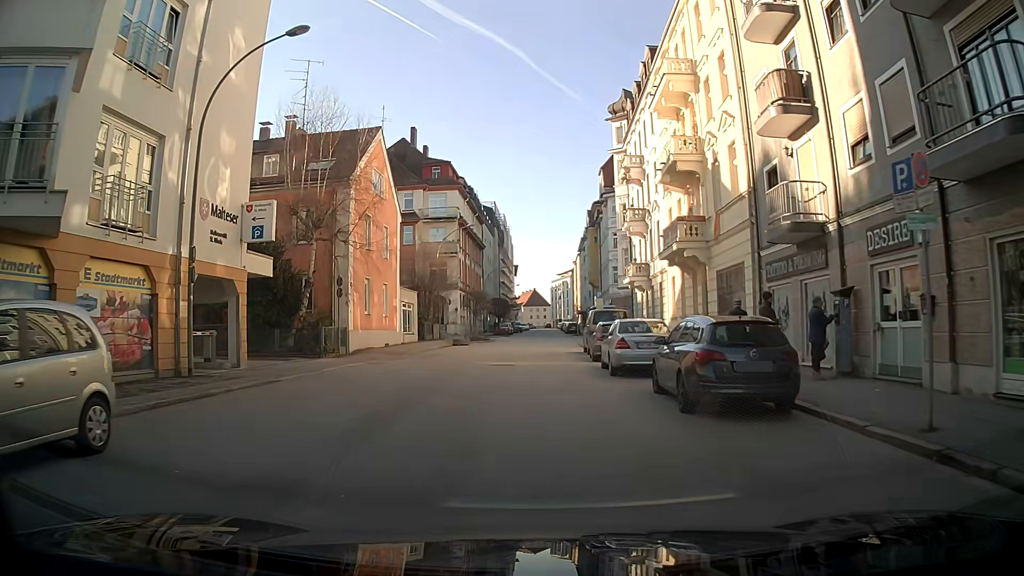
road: tertiary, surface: asphalt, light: Day
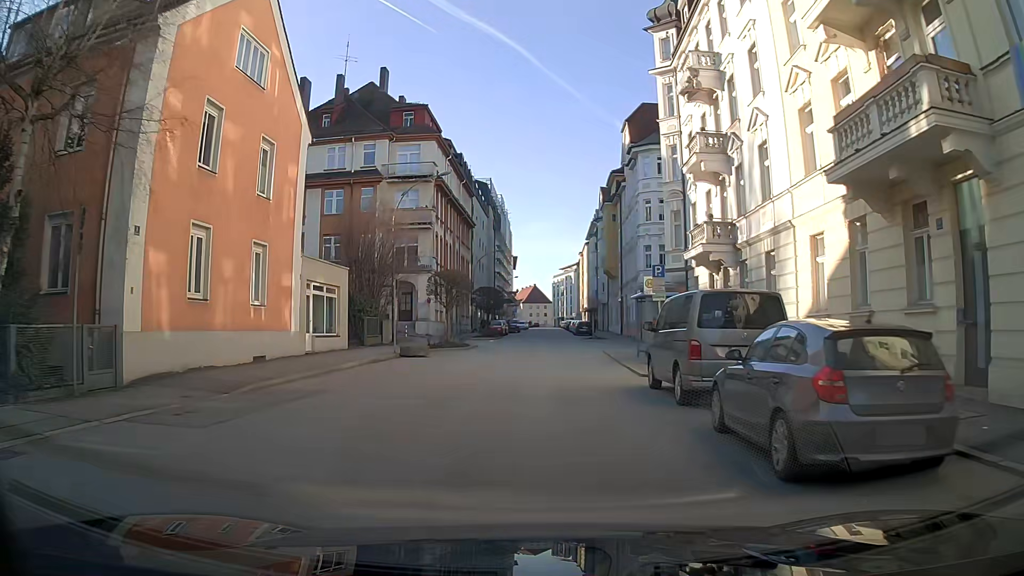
(-0.2, +17.9) m; 0°
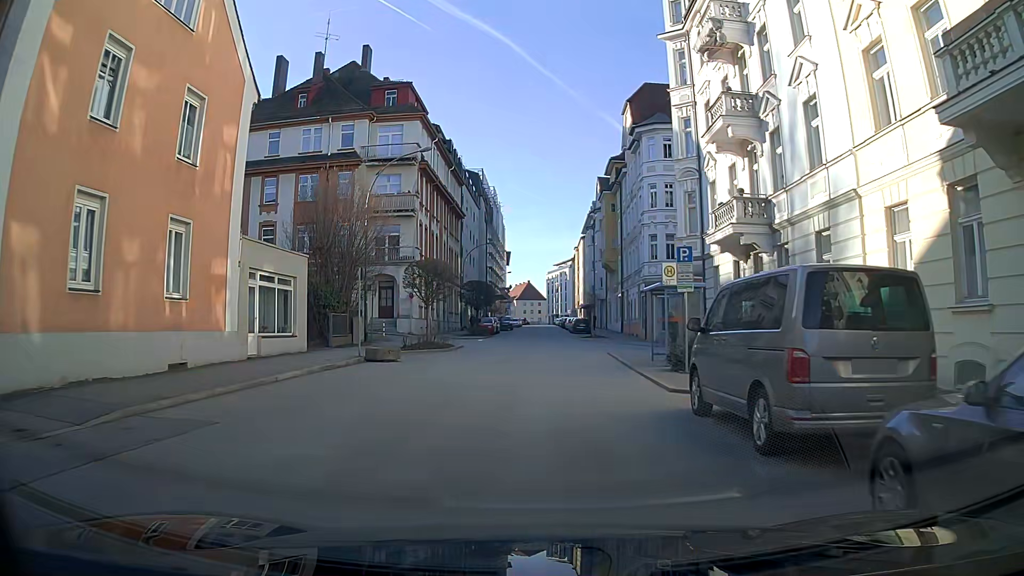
(0.0, +4.6) m; 0°
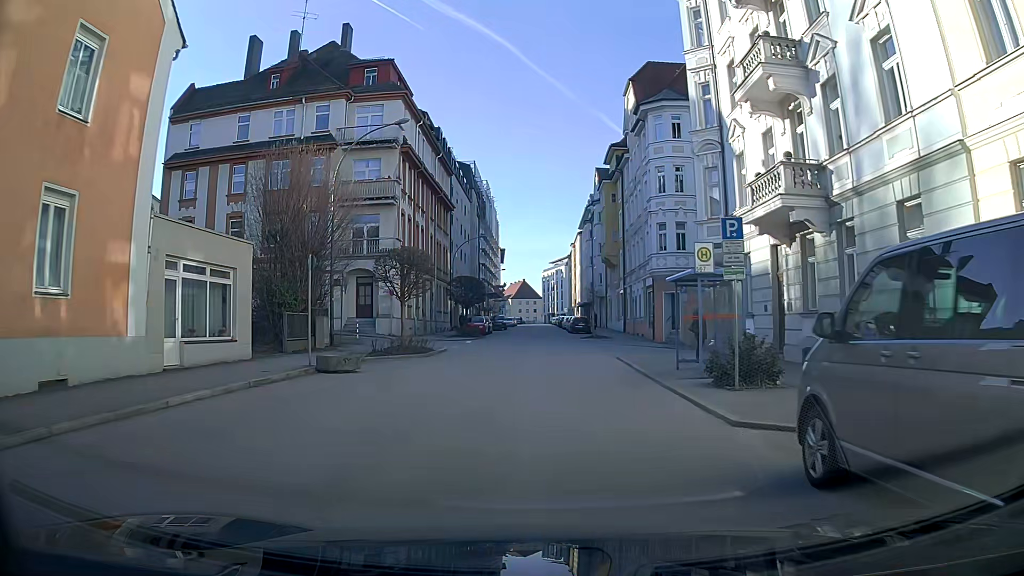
(0.0, +4.6) m; 0°
